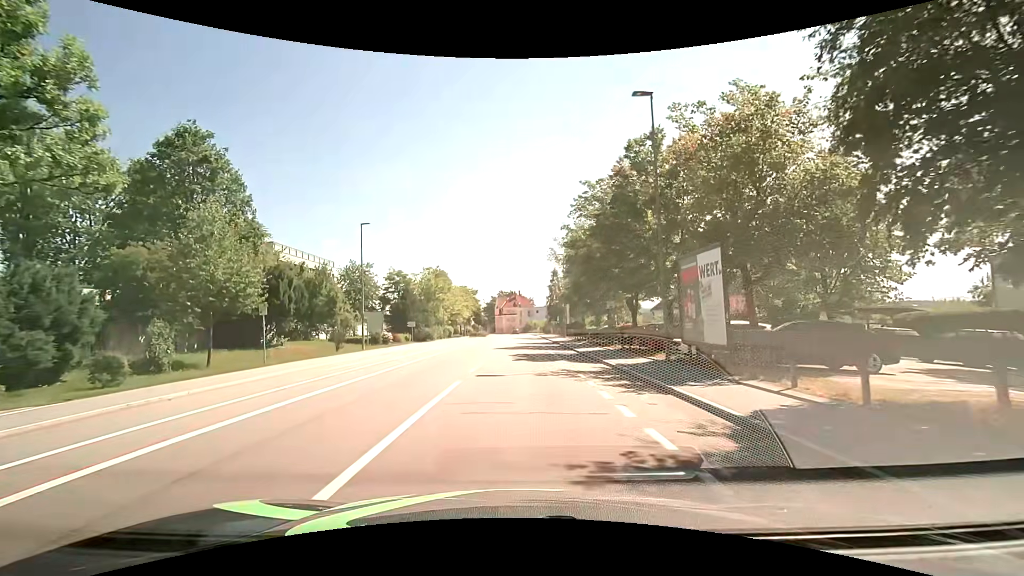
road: tertiary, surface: asphalt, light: Day
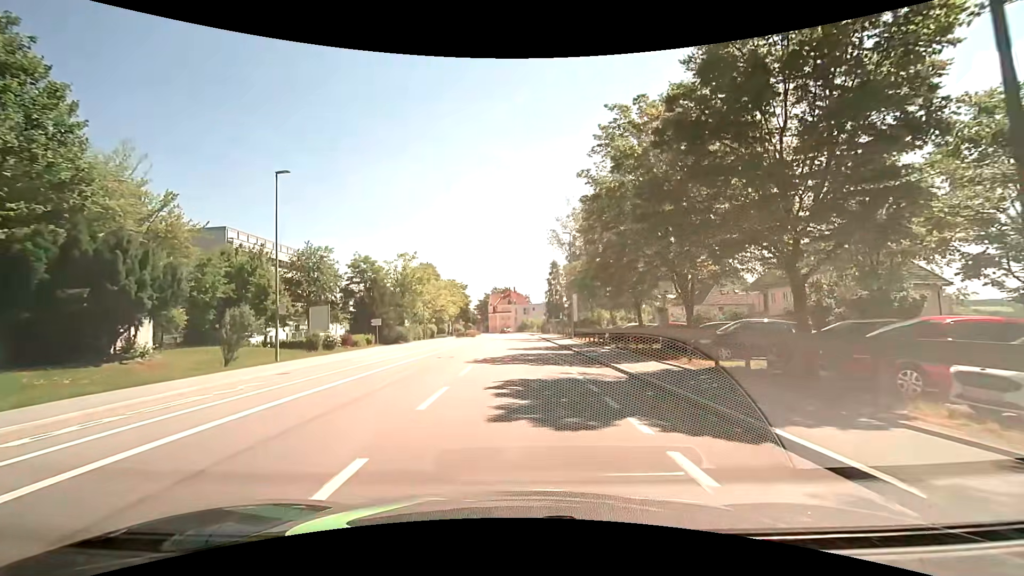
(+0.1, +13.4) m; +2°
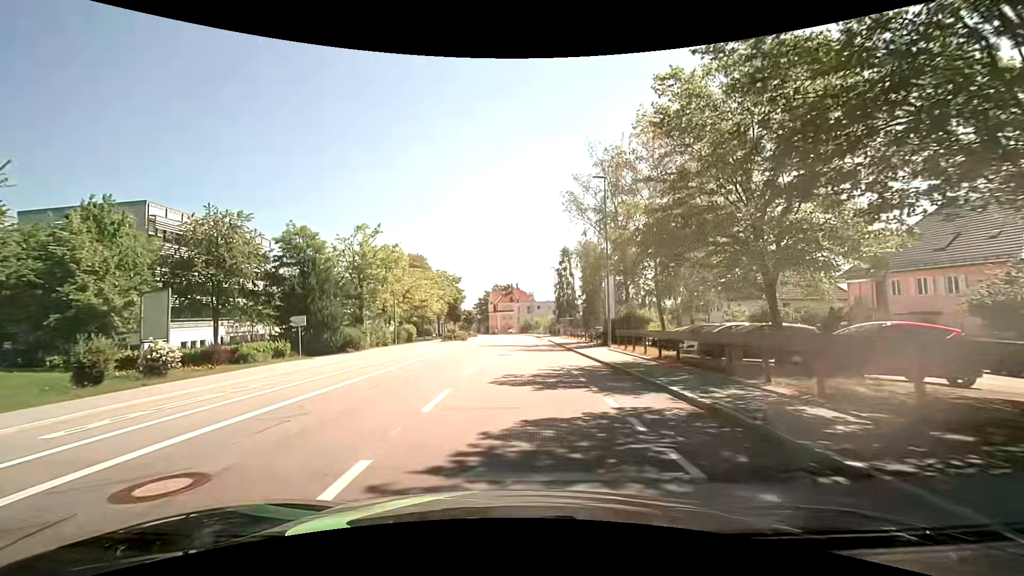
(-0.4, +18.0) m; -1°
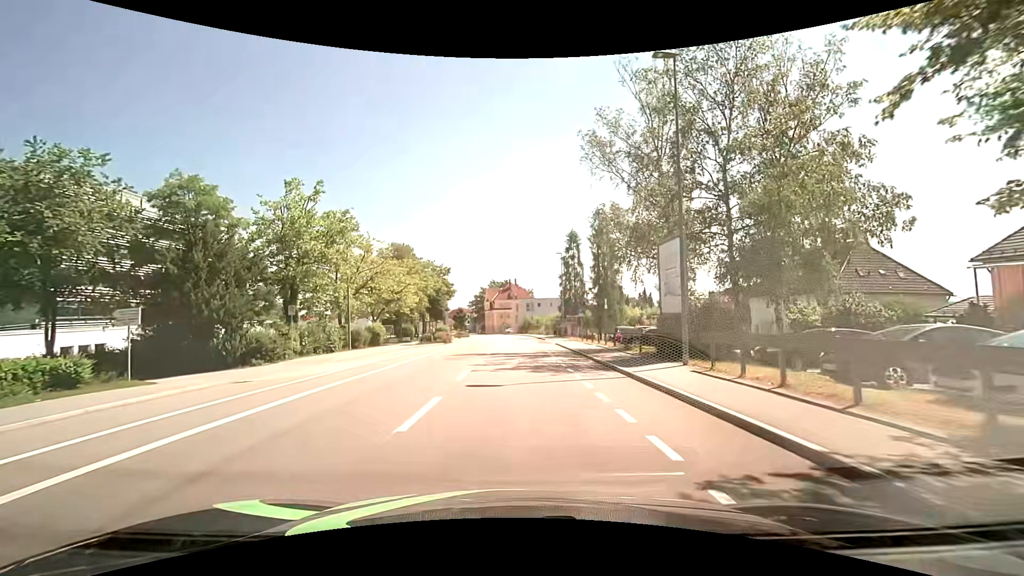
(0.0, +13.6) m; 0°
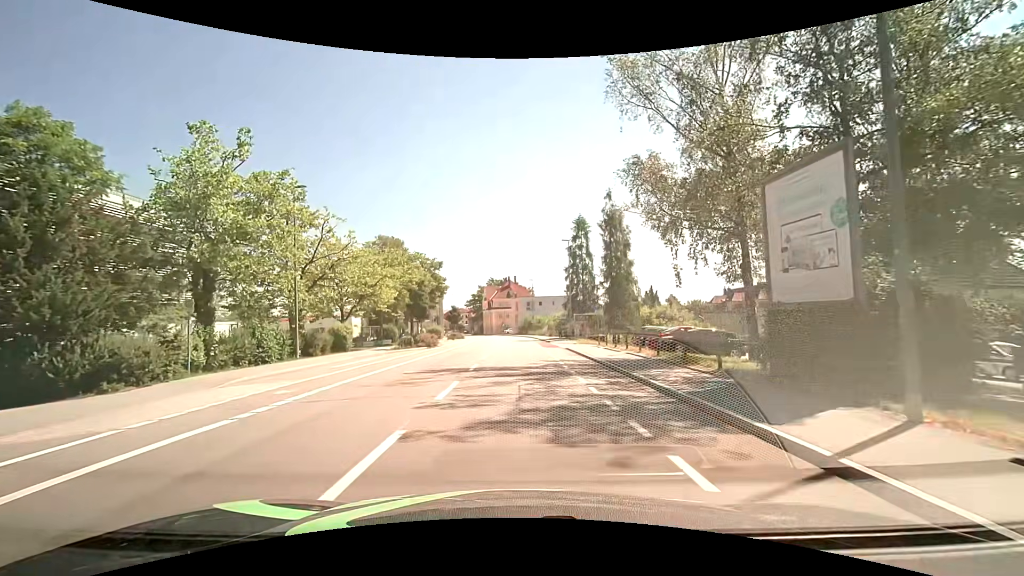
(0.0, +9.0) m; 0°
(0, +10) (0, +20) (0, +30) (0, +40) (0, +50) (0, +60) (0, +70) (-1, +80) (-2, +90) (-3, +100) m
